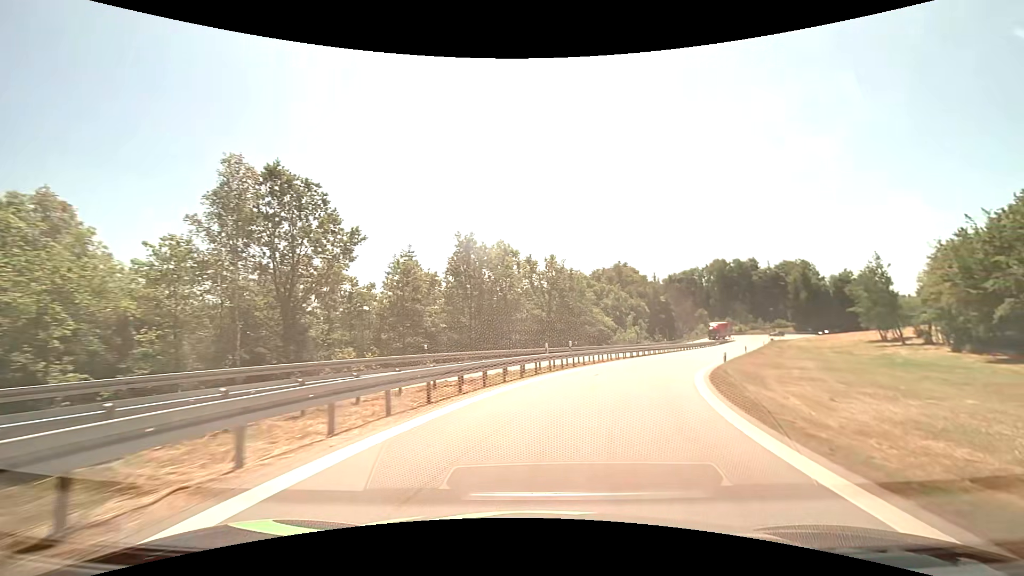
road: motorway_link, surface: asphalt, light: Day
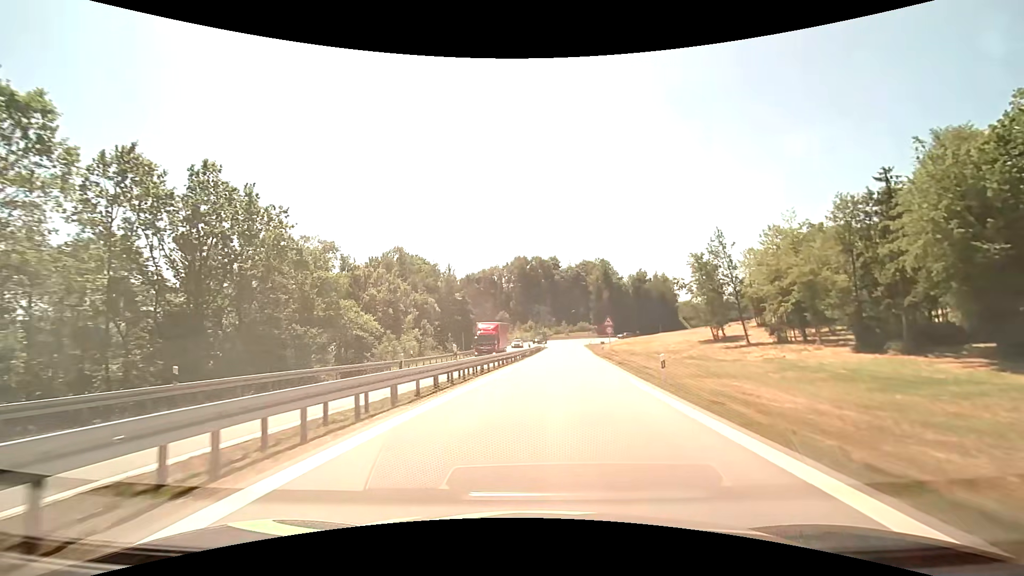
(+8.4, +33.5) m; +23°
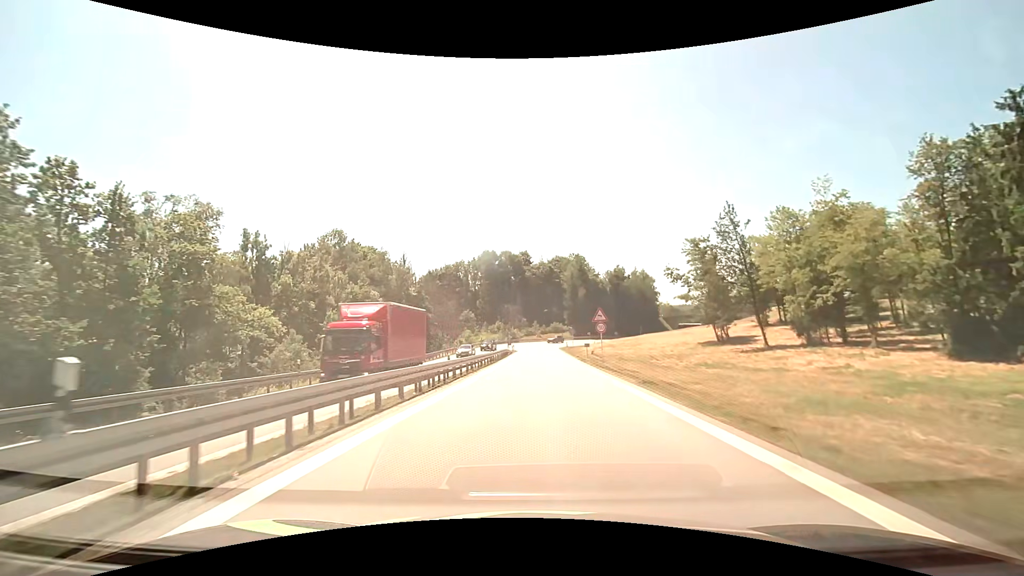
(+0.5, +14.3) m; +3°
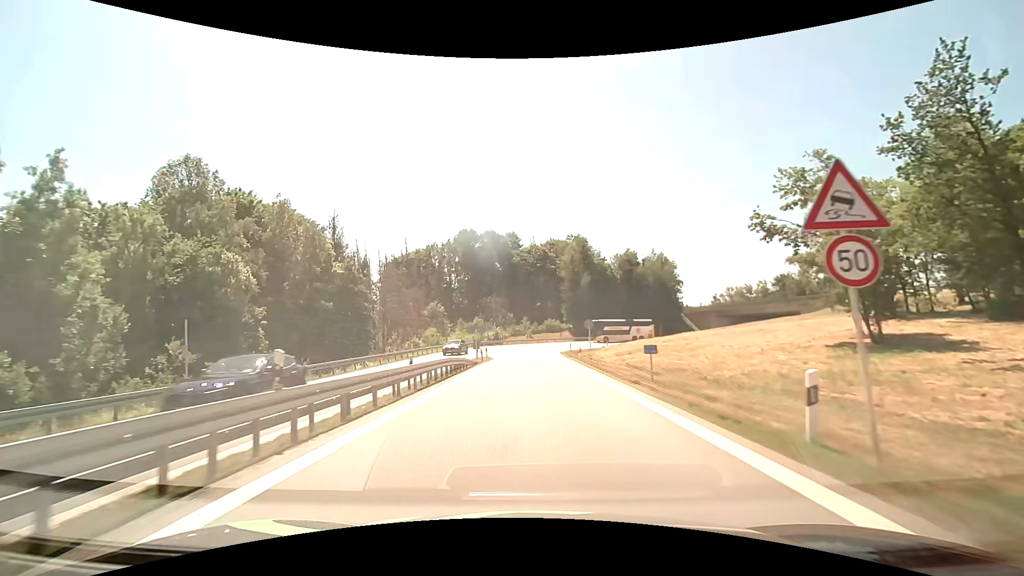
(+0.6, +29.6) m; +1°
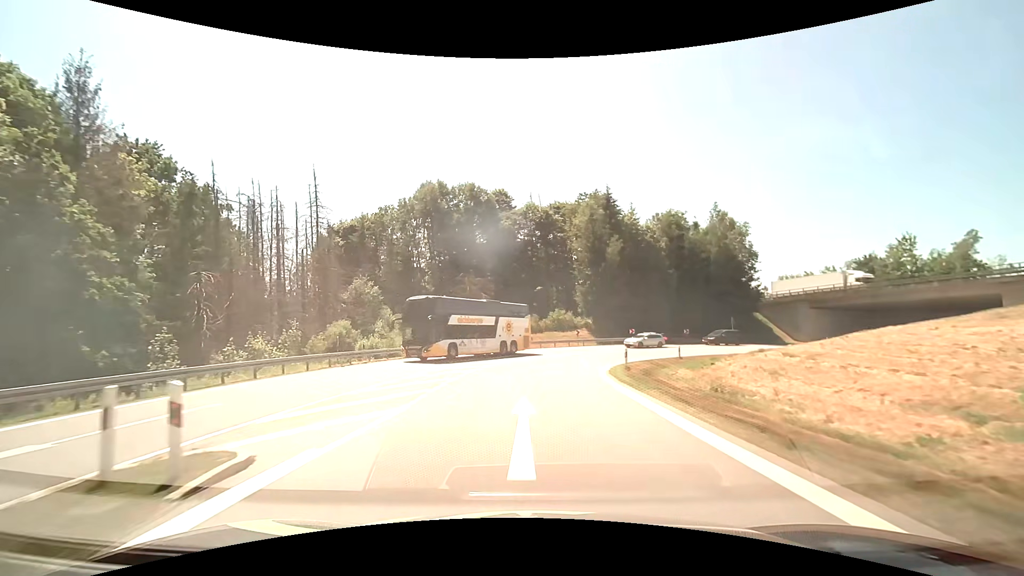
(-0.2, +37.2) m; 0°
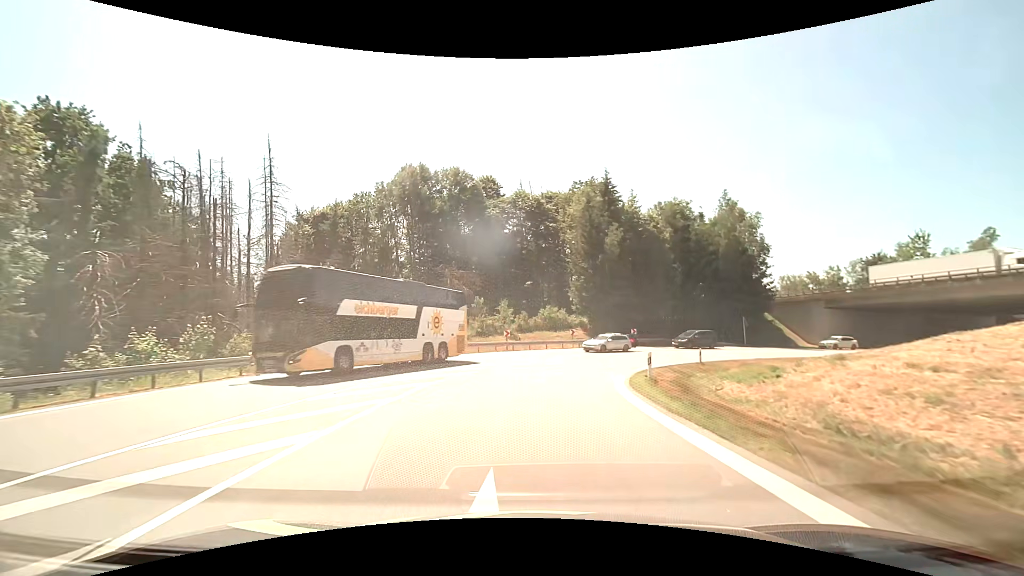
(0.0, +7.2) m; +1°
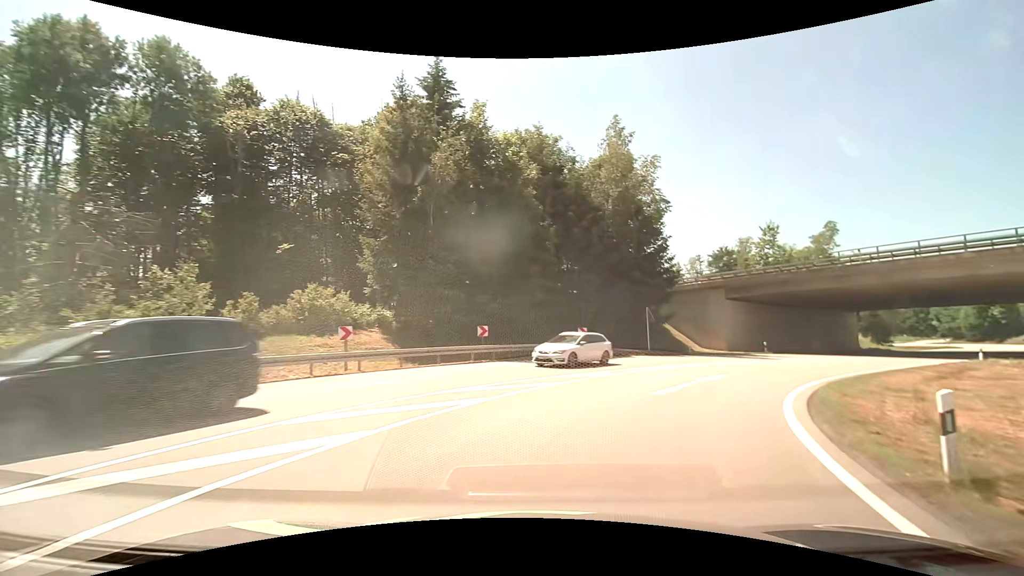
(+3.4, +27.0) m; +20°
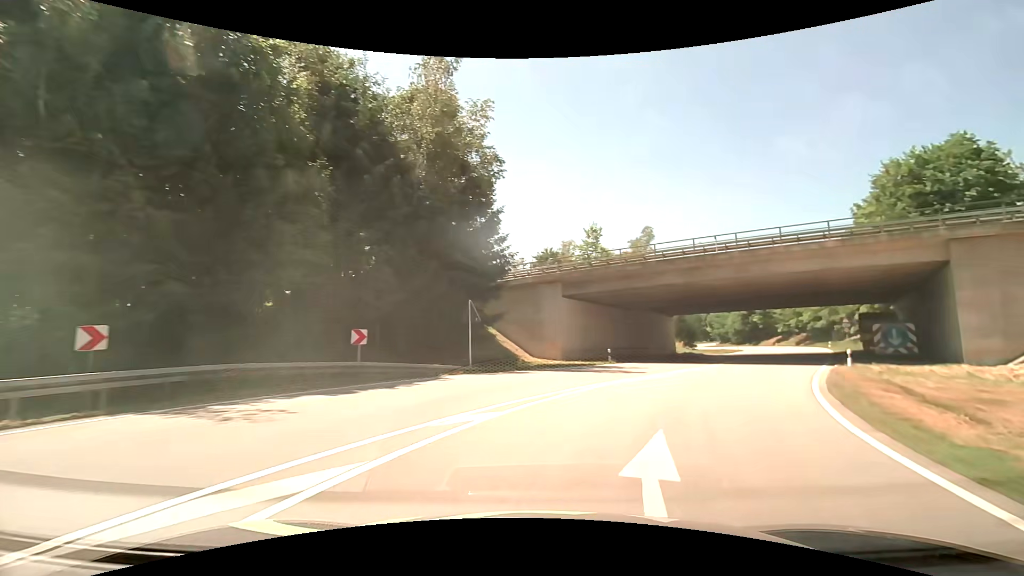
(+2.1, +12.6) m; +20°
(+1, +10) (+5, +19) (+11, +28) (+16, +36) (+21, +44) (+26, +53) (+31, +62) (+36, +71) (+41, +80) (+45, +88) m
